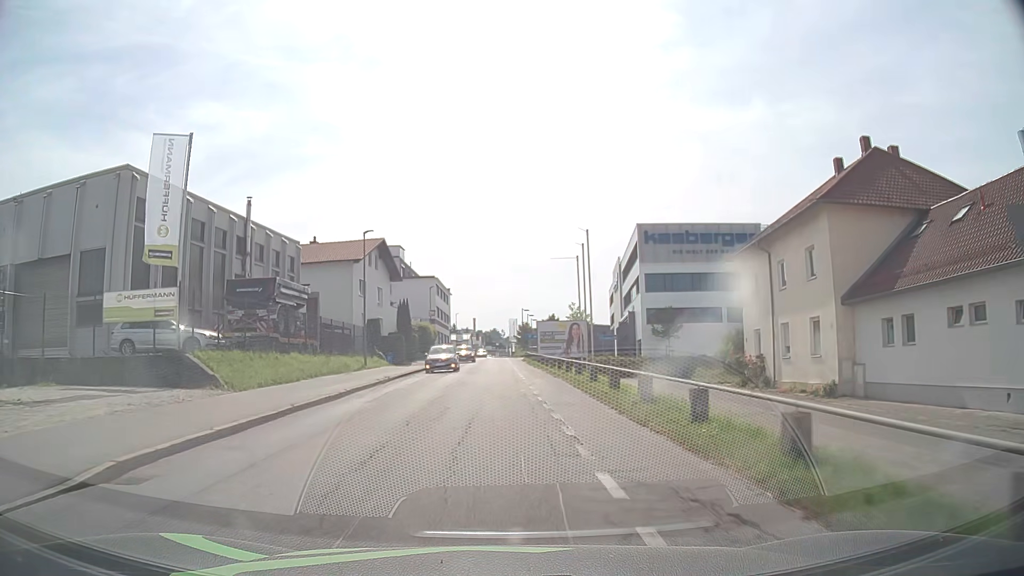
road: residential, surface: asphalt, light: Day
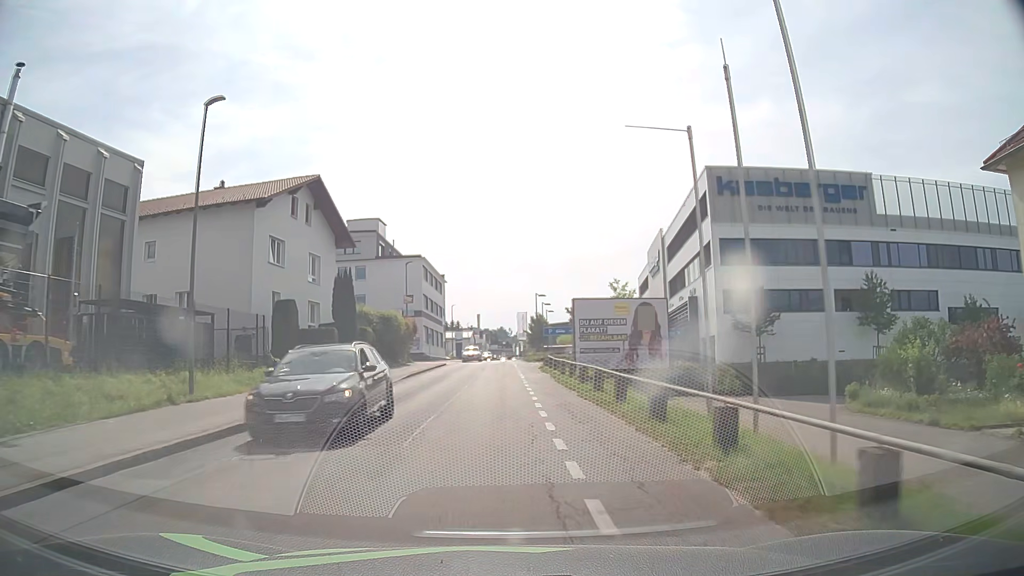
(-0.1, +23.2) m; -1°
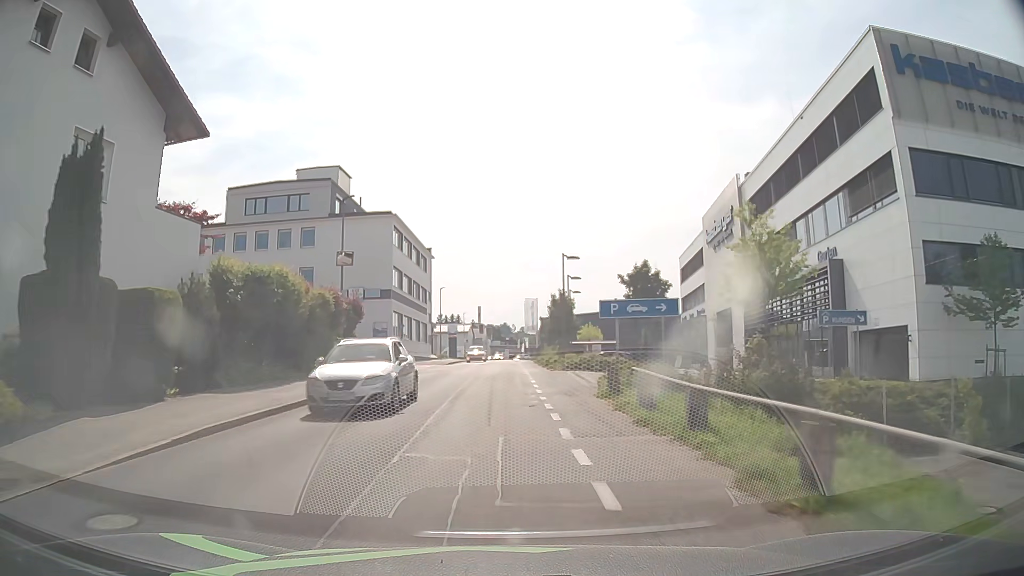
(-0.2, +23.7) m; -1°
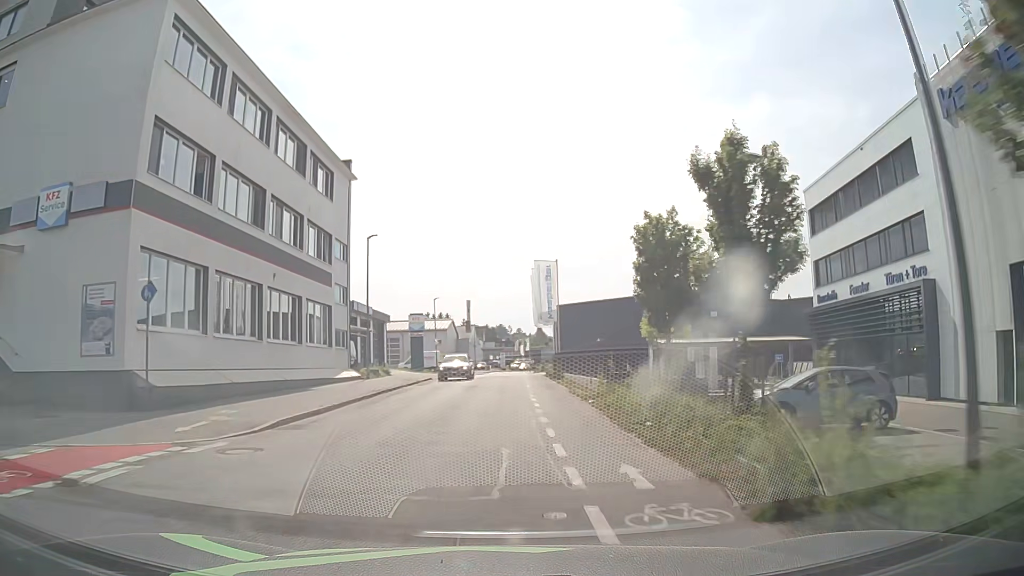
(+0.4, +39.0) m; 0°
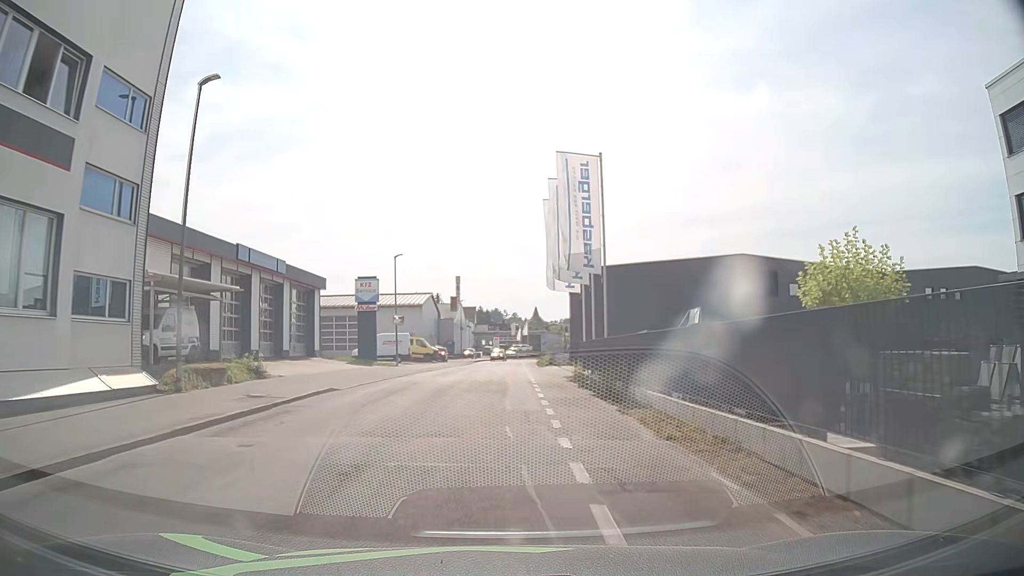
(+0.4, +22.5) m; +1°
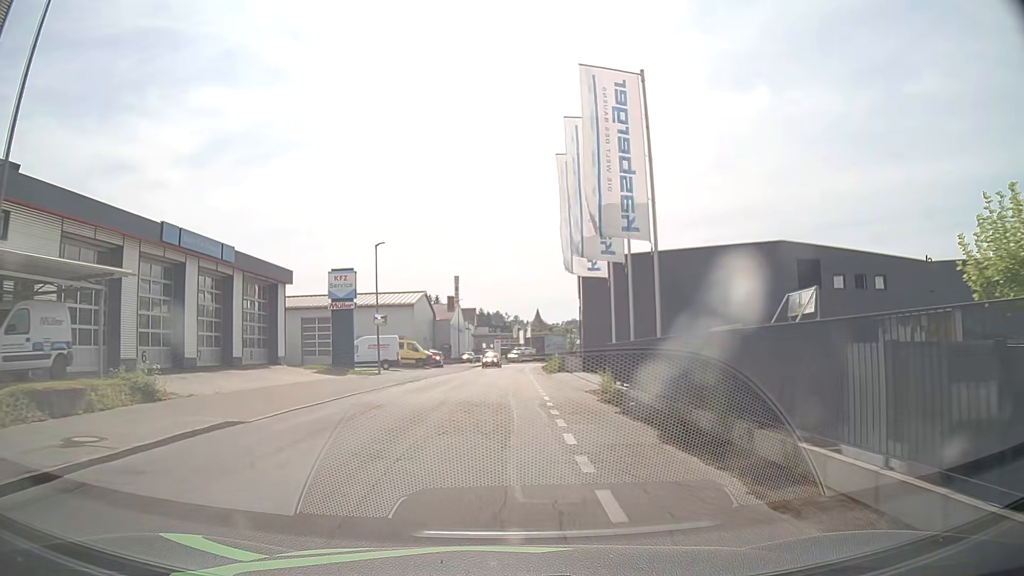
(-0.1, +7.4) m; -1°
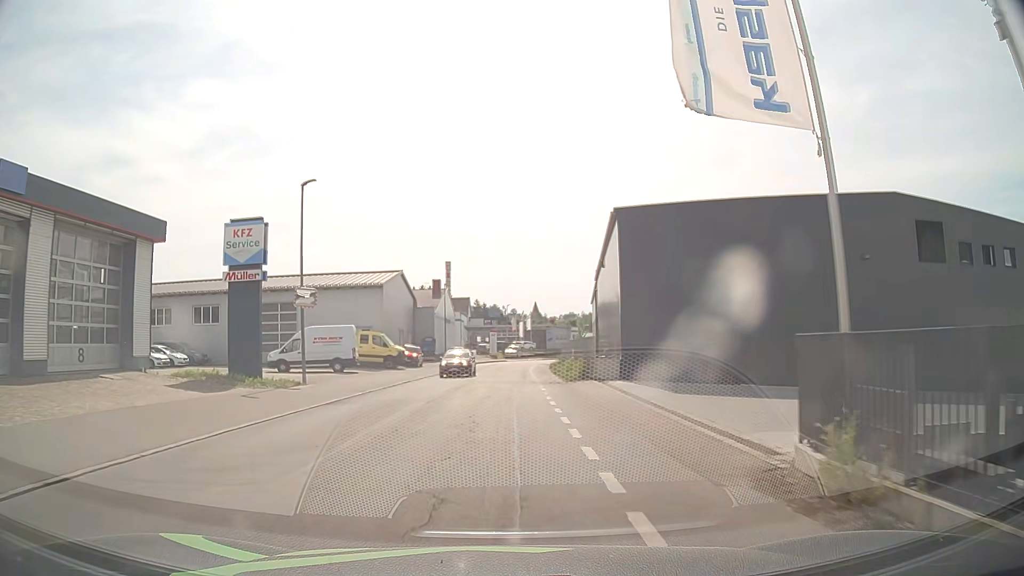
(+0.1, +14.8) m; +1°
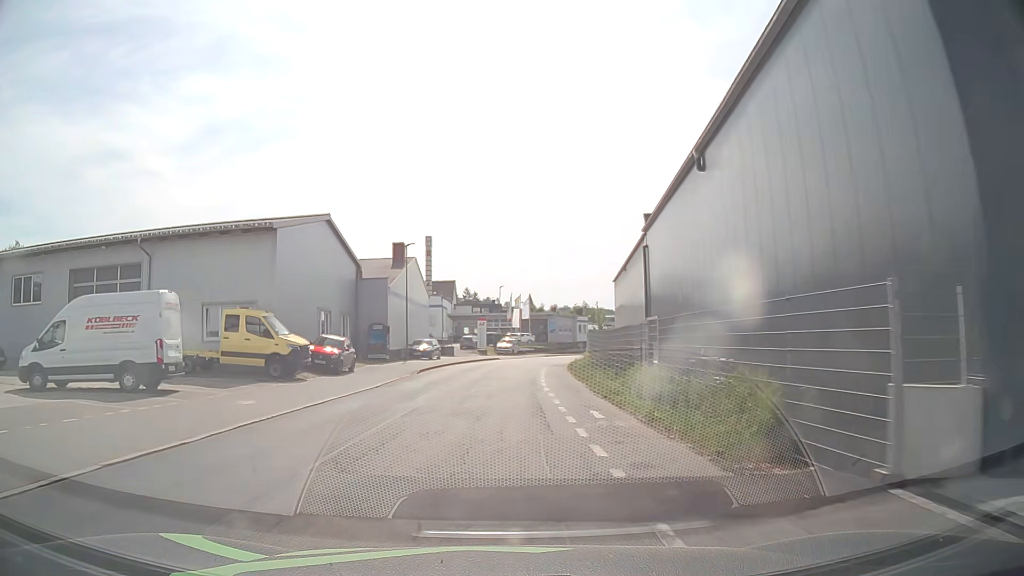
(+0.1, +22.3) m; 0°
(0, +10) (+1, +20) (+1, +30) (+2, +40) (+3, +50) (+5, +60) (+7, +70) (+9, +79) (+12, +89) (+15, +98) m
